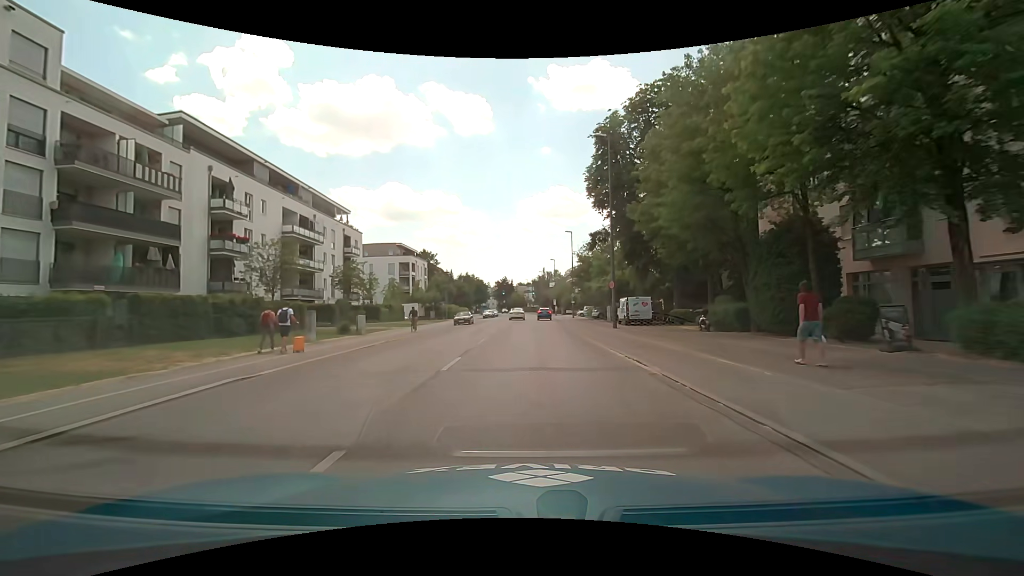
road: secondary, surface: asphalt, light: Day
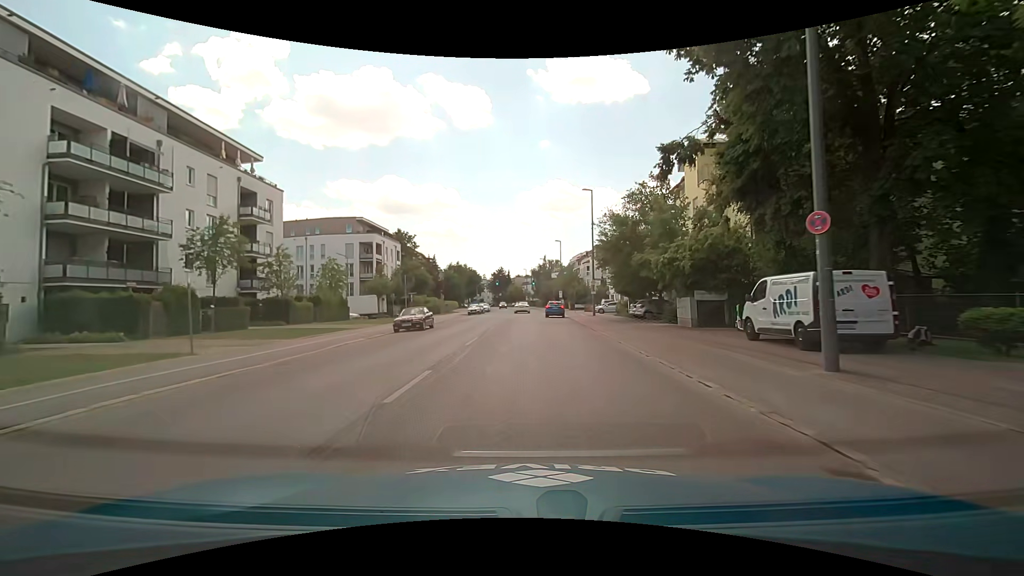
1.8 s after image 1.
(+0.1, +22.3) m; 0°
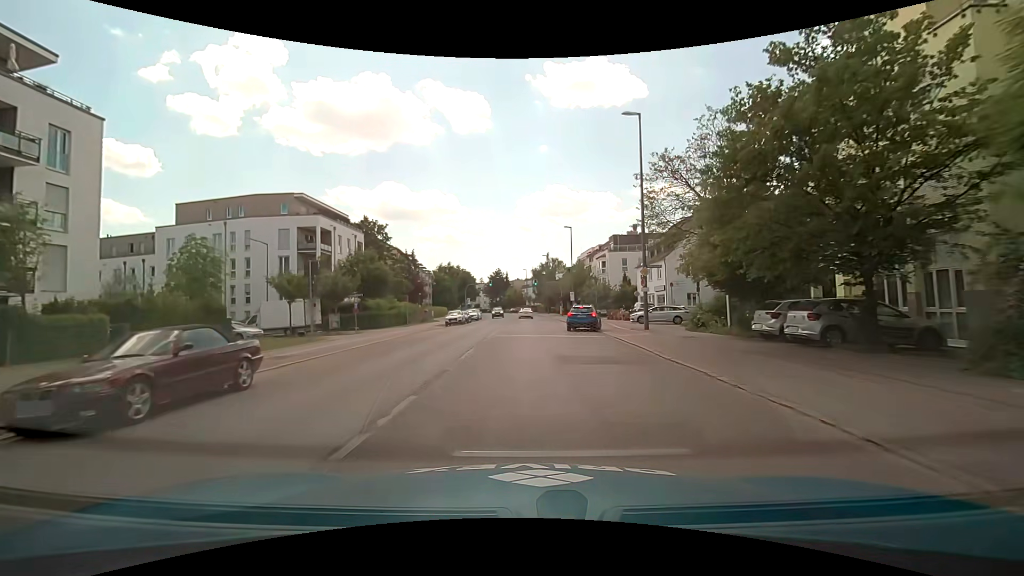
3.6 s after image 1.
(+0.1, +20.5) m; 0°
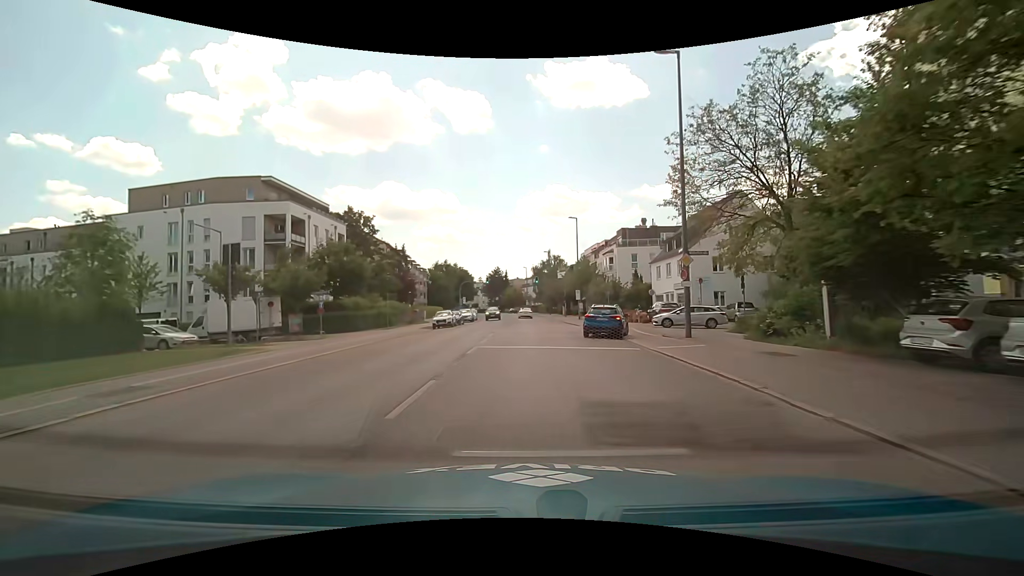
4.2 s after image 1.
(0.0, +7.1) m; 0°
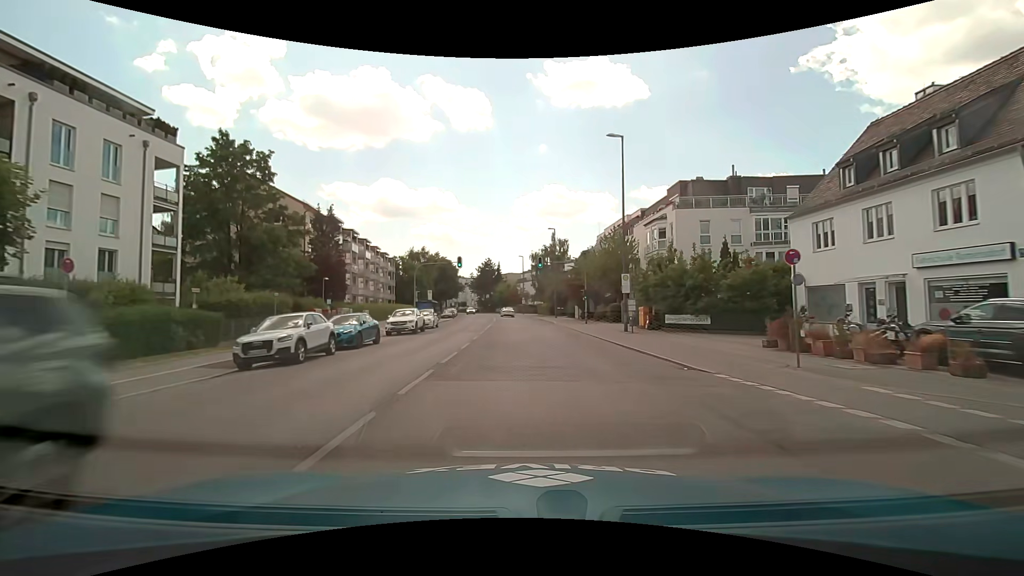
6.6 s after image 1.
(+0.2, +29.2) m; +1°
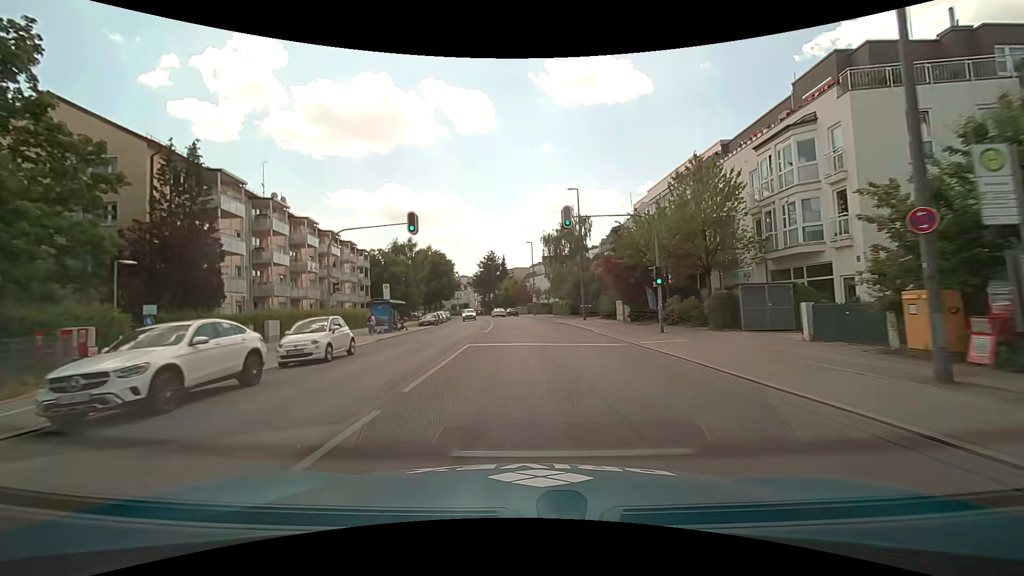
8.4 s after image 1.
(-0.2, +22.5) m; -1°
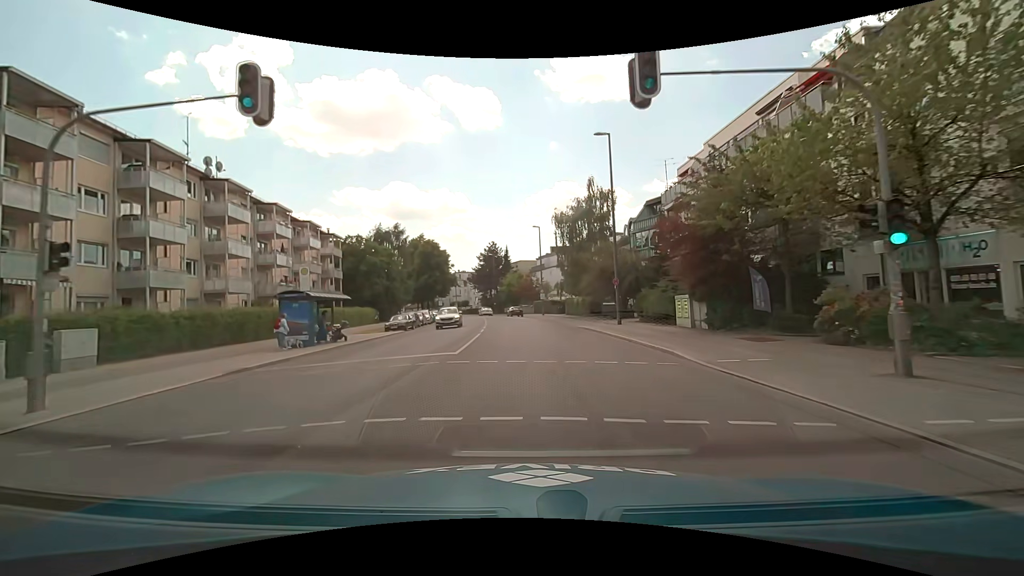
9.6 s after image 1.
(-0.1, +14.7) m; -1°
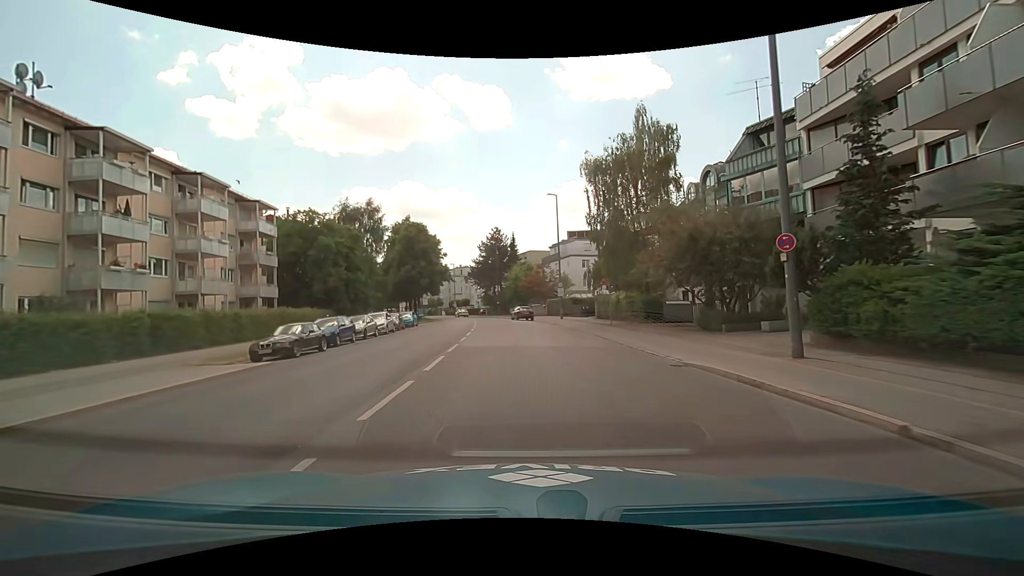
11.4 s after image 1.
(-0.2, +19.7) m; -1°
(0, +10) (0, +20) (-1, +30) (-2, +40) (-3, +50) (-4, +60) (-5, +70) (-7, +80) (-10, +89) (-13, +99) m
